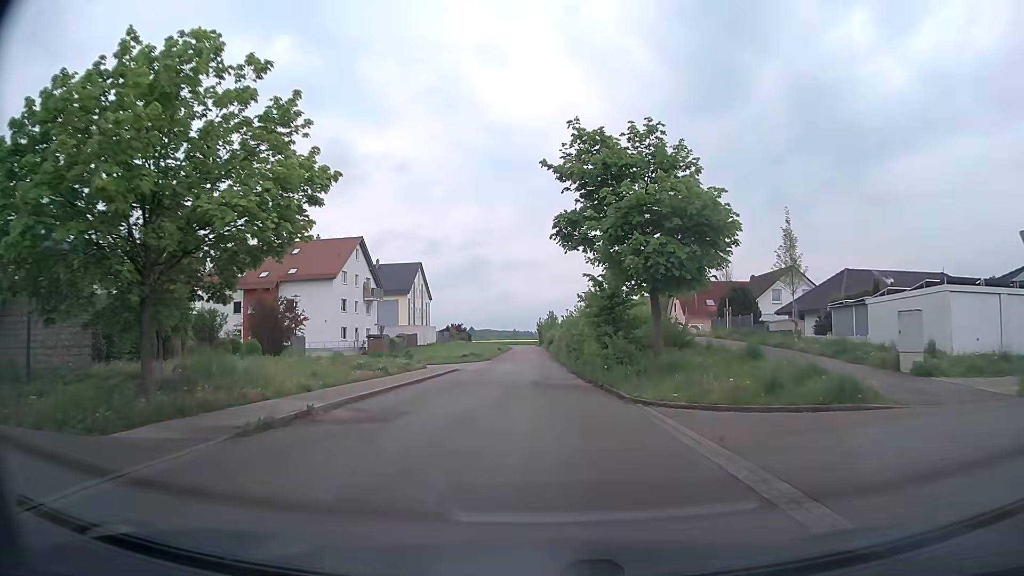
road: residential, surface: asphalt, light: Day
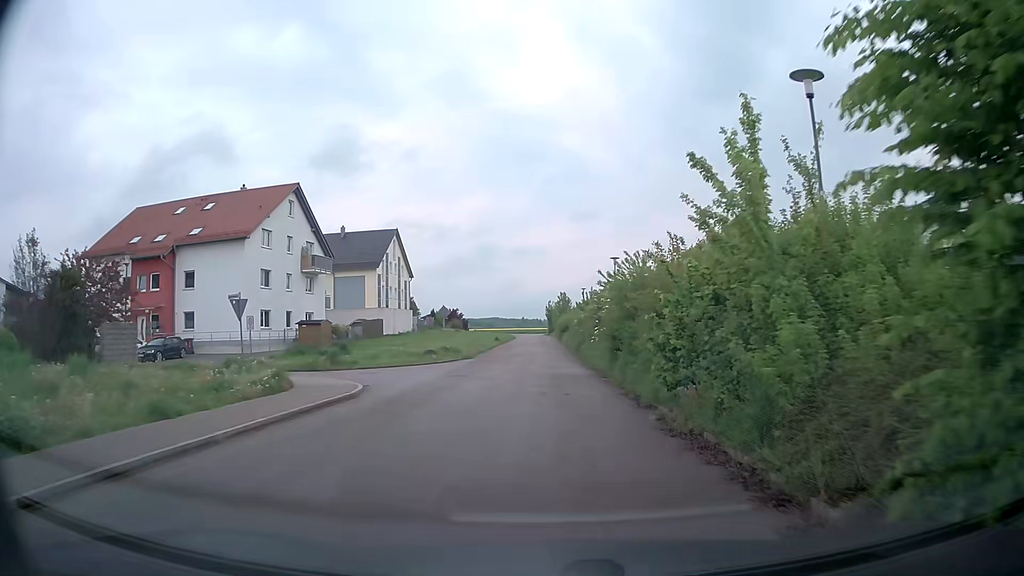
(-0.1, +22.8) m; 0°
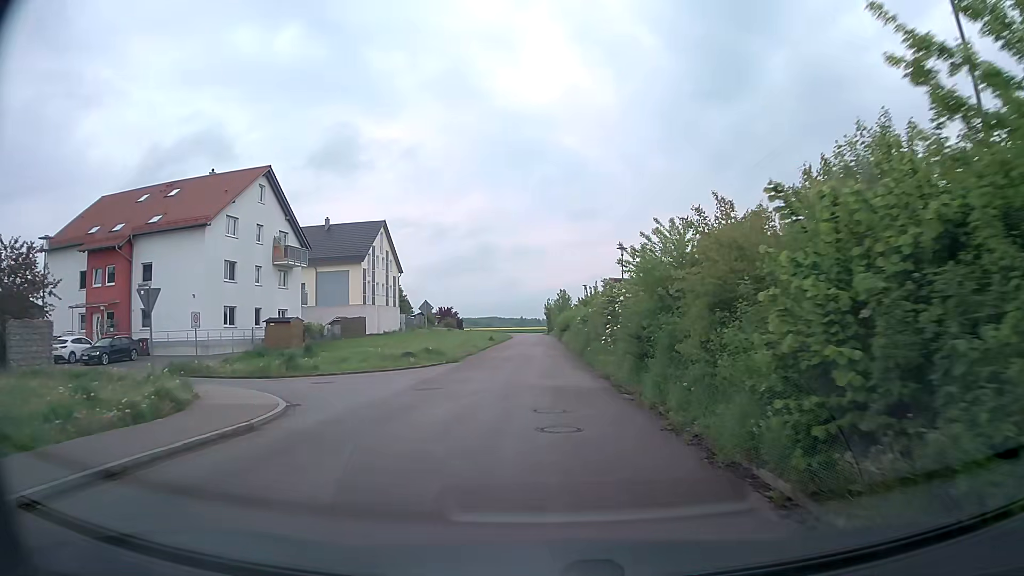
(0.0, +5.7) m; +1°
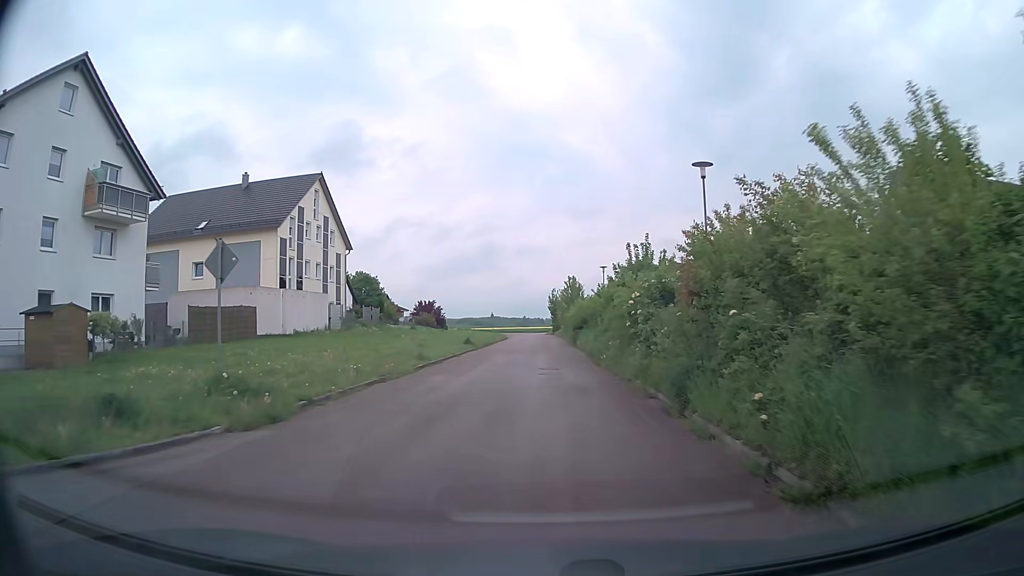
(-0.5, +23.1) m; -1°
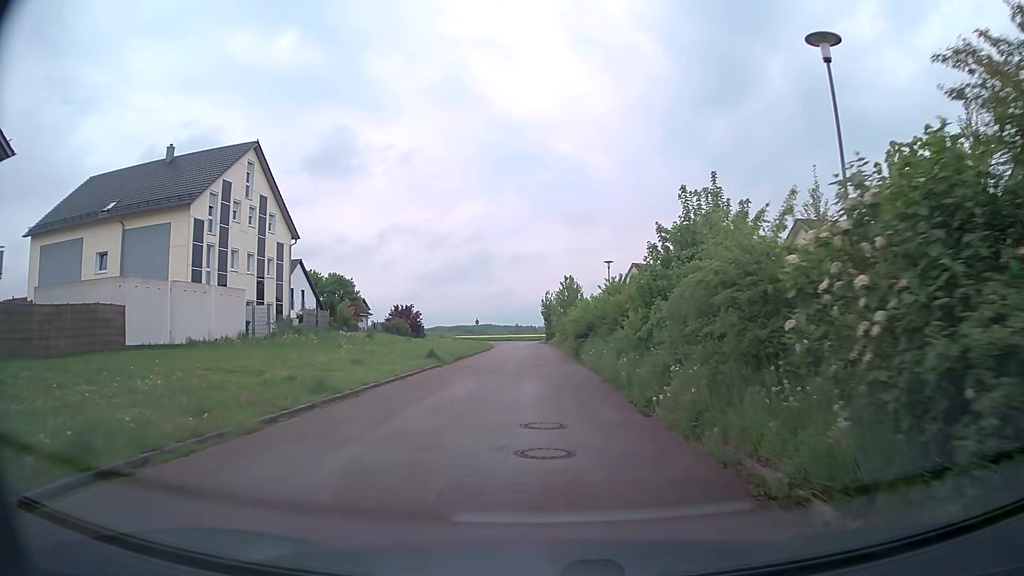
(+0.1, +11.6) m; +1°
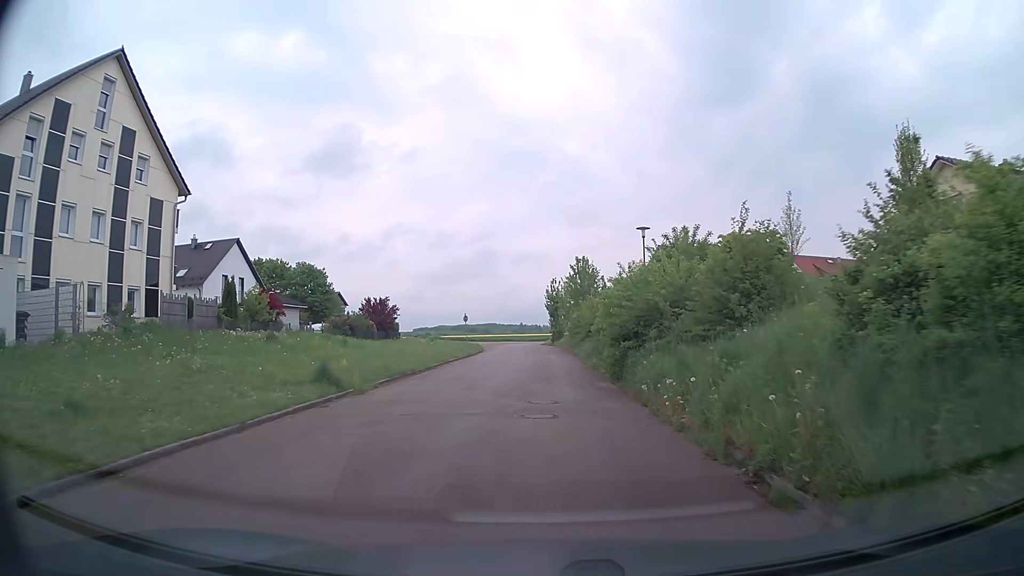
(0.0, +16.4) m; -1°
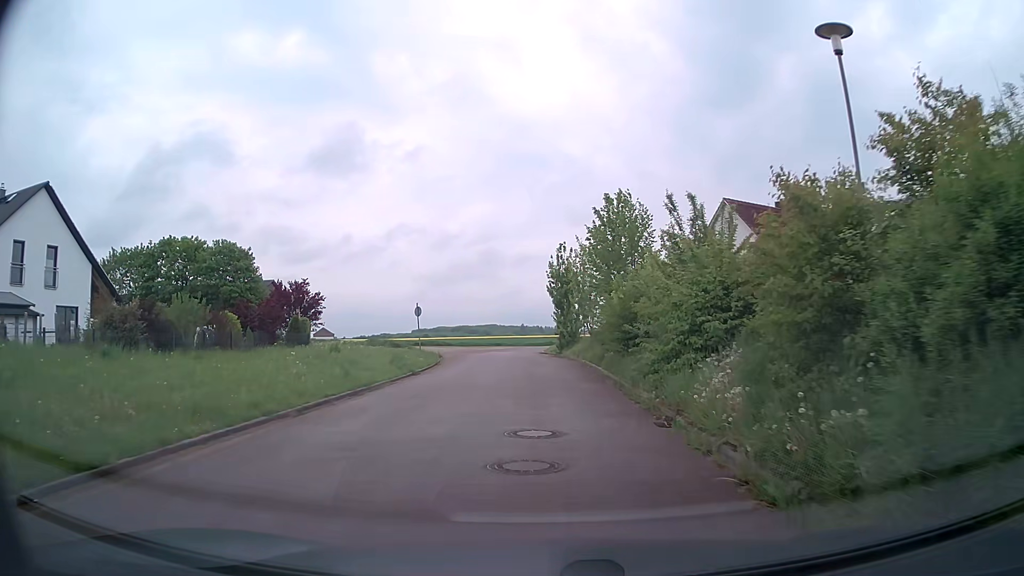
(+0.3, +25.2) m; 0°
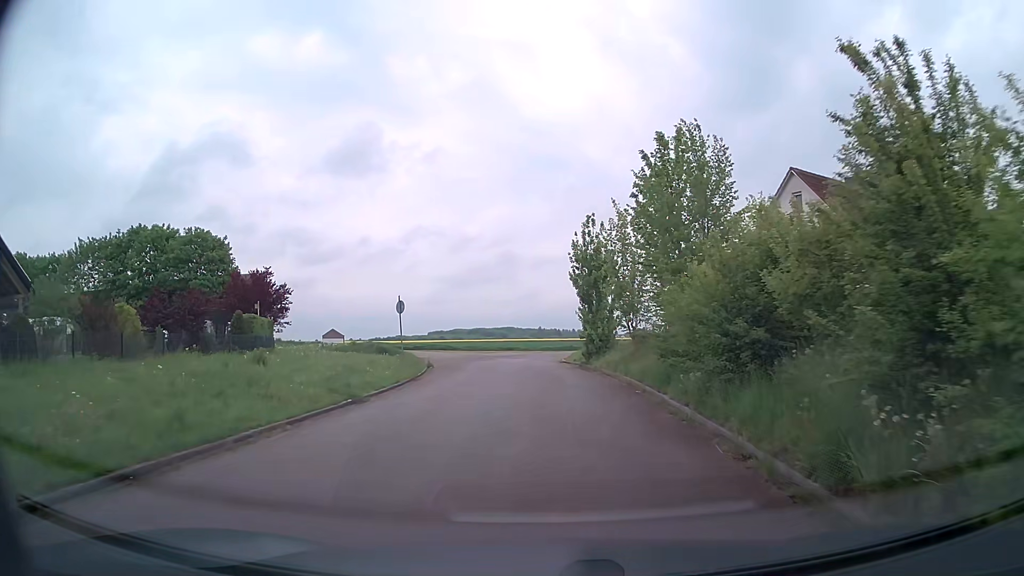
(0.0, +9.5) m; -1°
